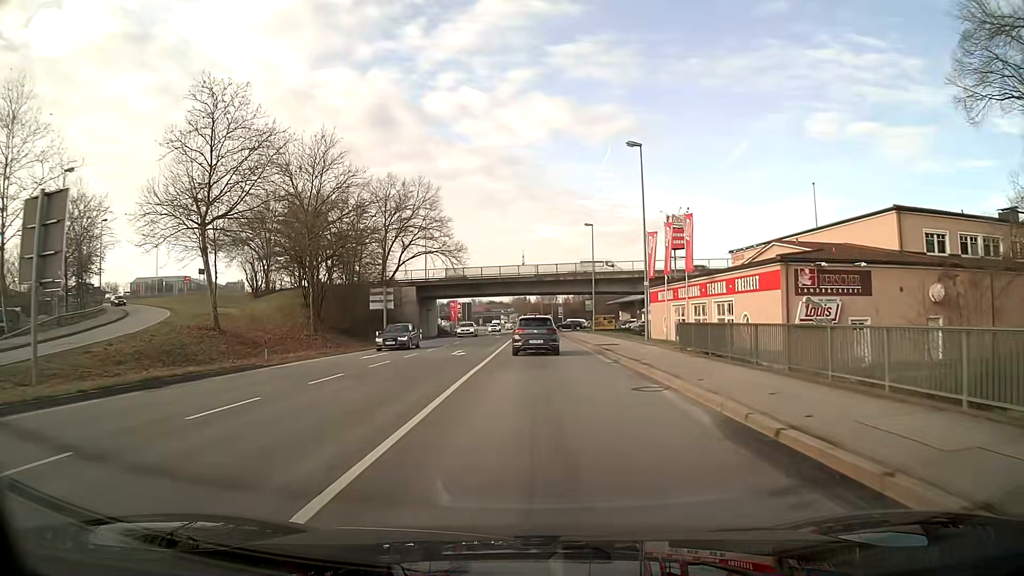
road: primary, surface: asphalt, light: Day
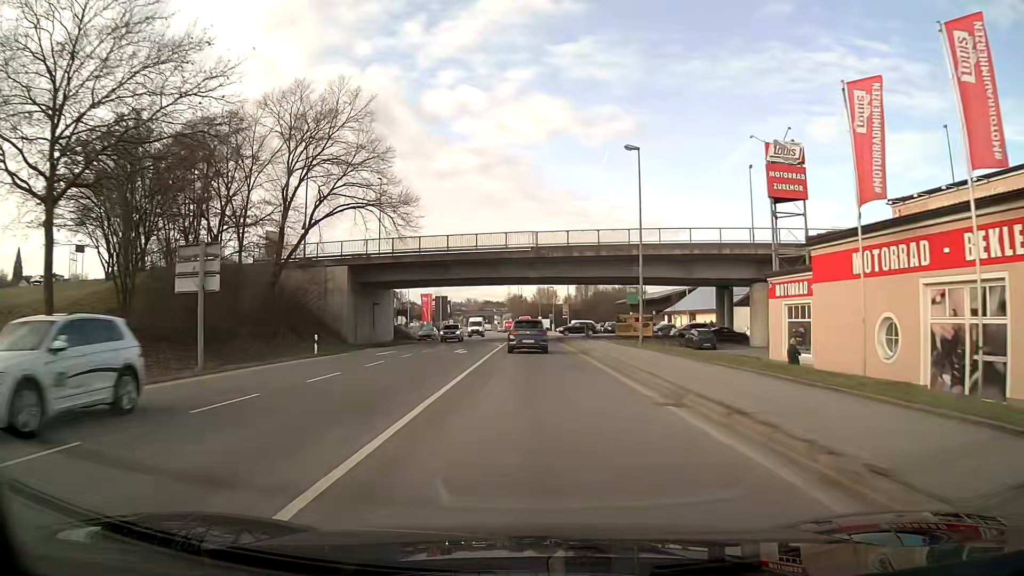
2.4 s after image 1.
(+0.1, +29.6) m; 0°
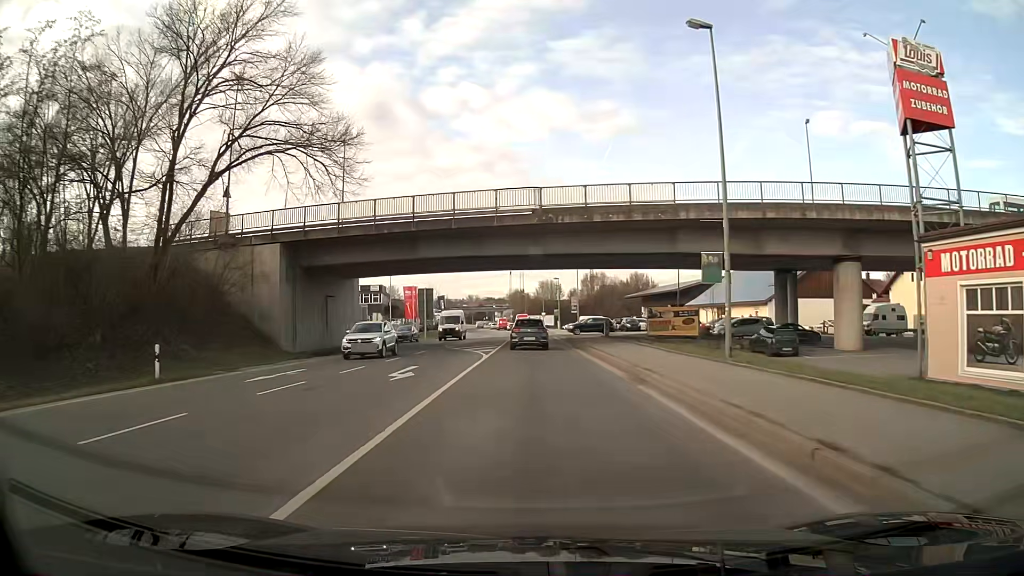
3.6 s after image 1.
(0.0, +15.2) m; 0°
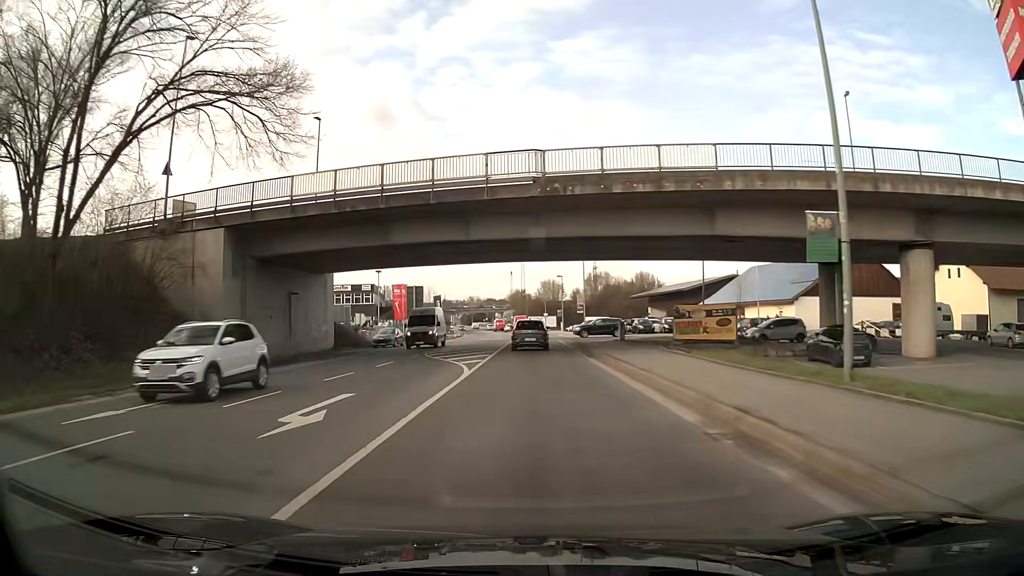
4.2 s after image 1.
(0.0, +7.7) m; 0°
(0, +10) (0, +20) (0, +30) (0, +40) (0, +50) (0, +60) (0, +70) (-1, +80) (-1, +90) (-2, +100) m
